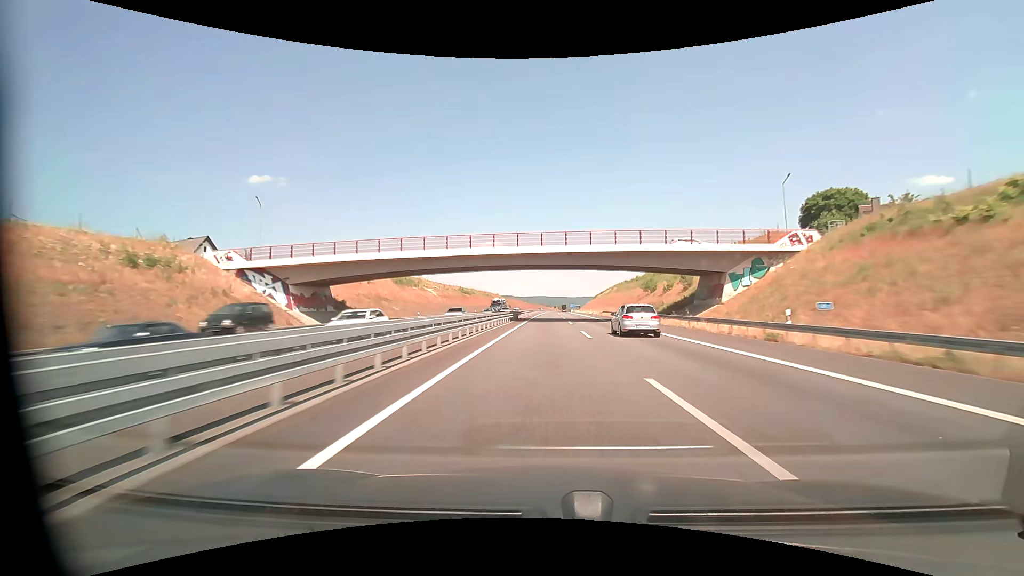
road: motorway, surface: asphalt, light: Day
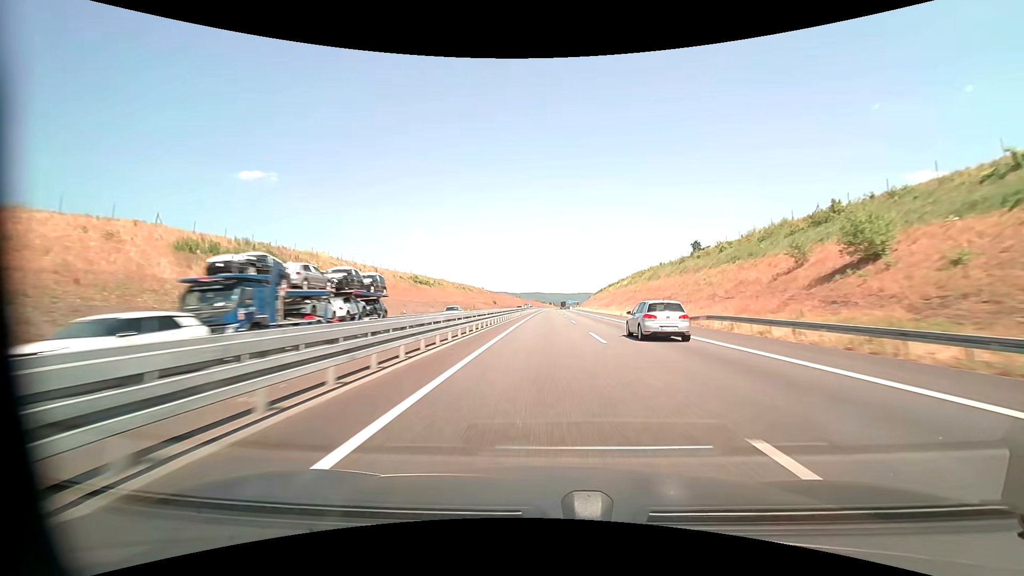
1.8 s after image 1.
(+0.3, +58.5) m; +1°
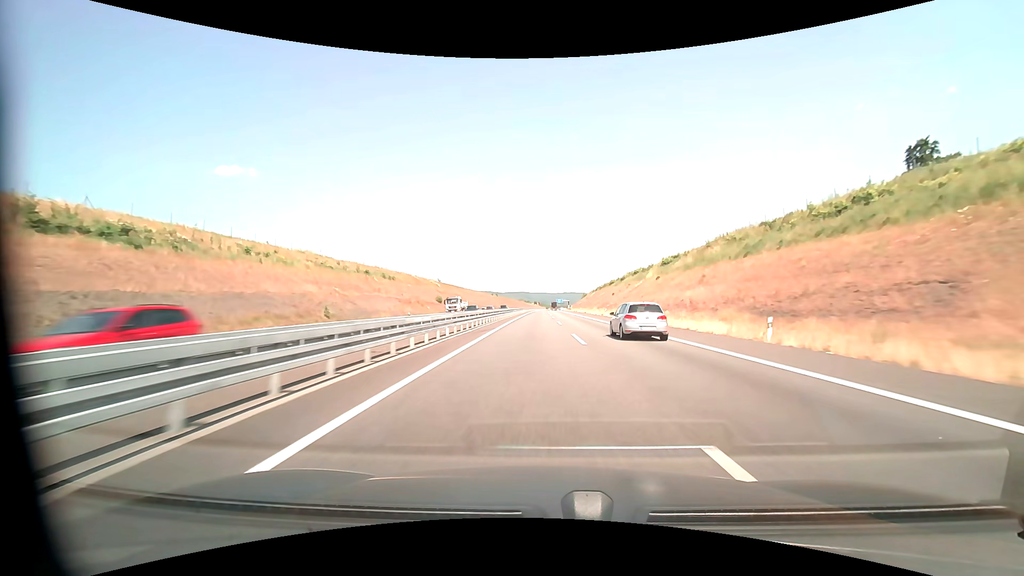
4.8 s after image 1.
(+0.5, +90.5) m; +1°
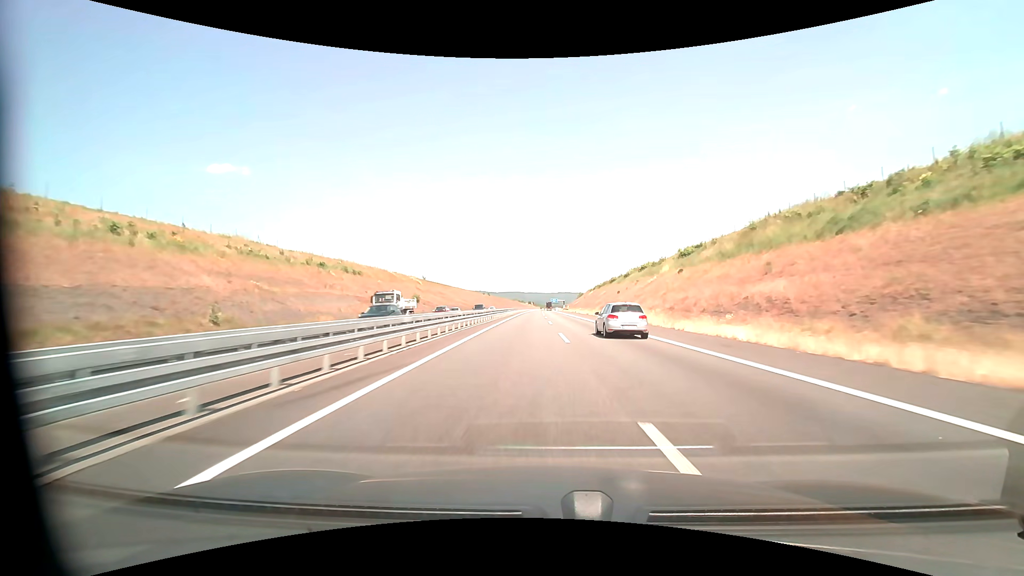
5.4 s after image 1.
(+0.1, +17.2) m; +1°
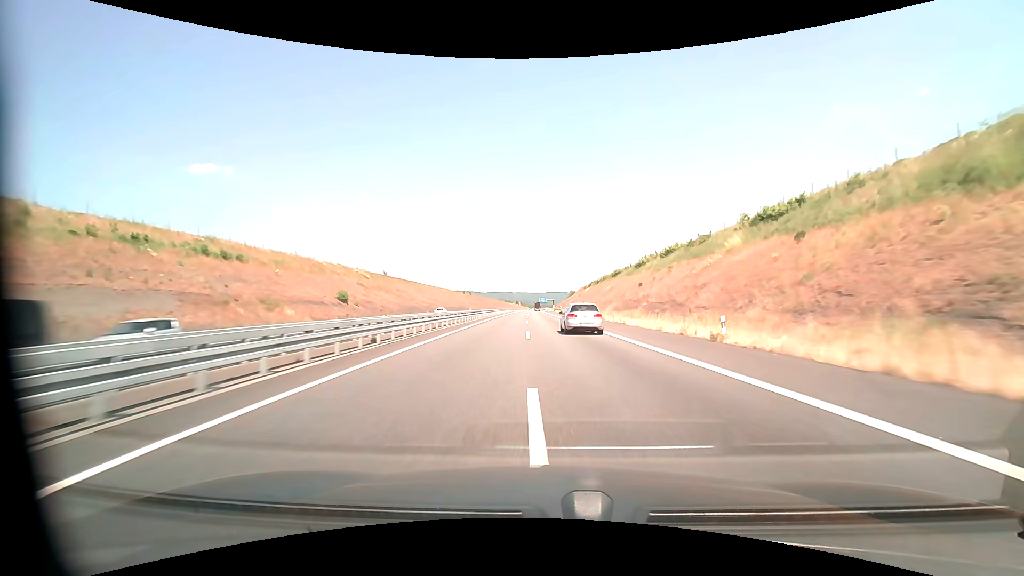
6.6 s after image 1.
(+0.4, +34.0) m; +1°
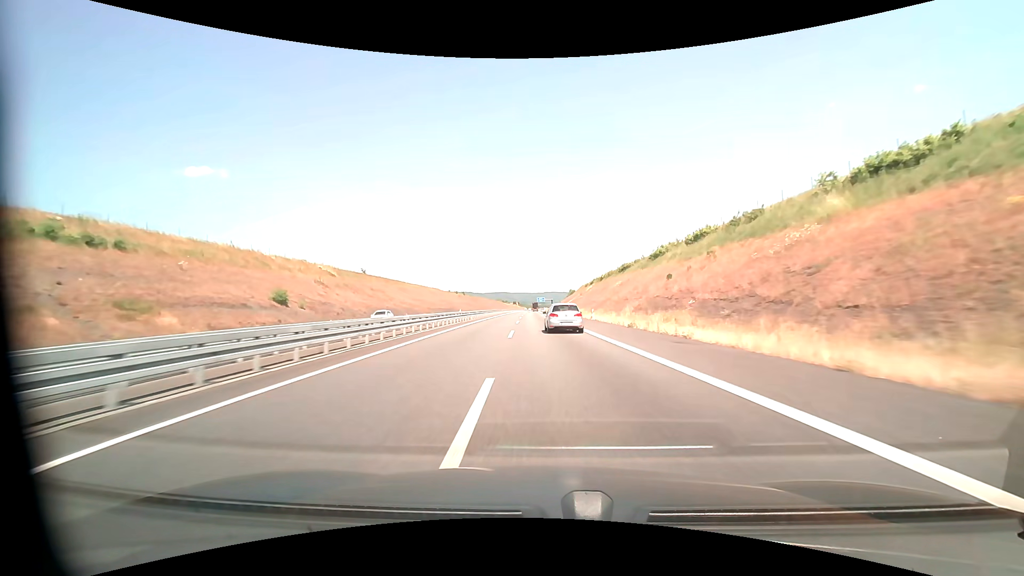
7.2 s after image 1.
(+0.1, +16.9) m; 0°
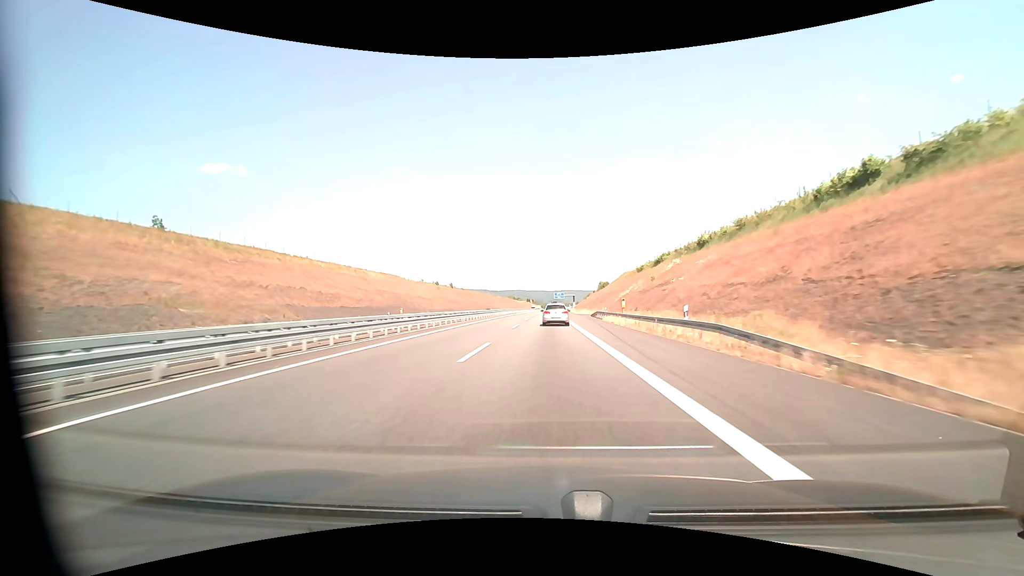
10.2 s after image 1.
(-1.7, +81.9) m; -2°
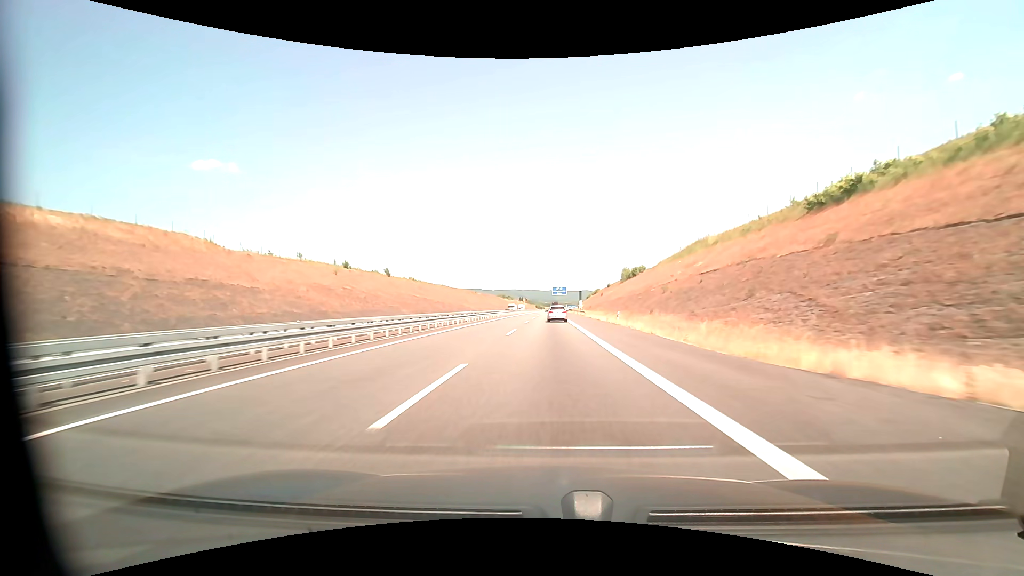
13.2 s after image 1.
(+0.2, +78.8) m; 0°
(0, +10) (0, +20) (0, +30) (0, +40) (0, +50) (0, +60) (0, +70) (0, +80) (+1, +90) (+1, +100) m
